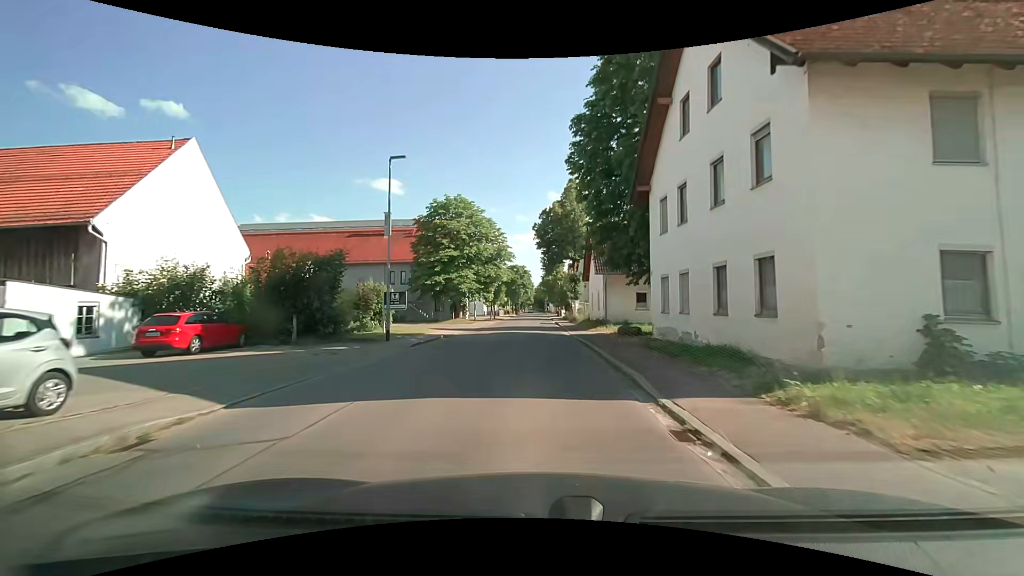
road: tertiary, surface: asphalt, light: Day
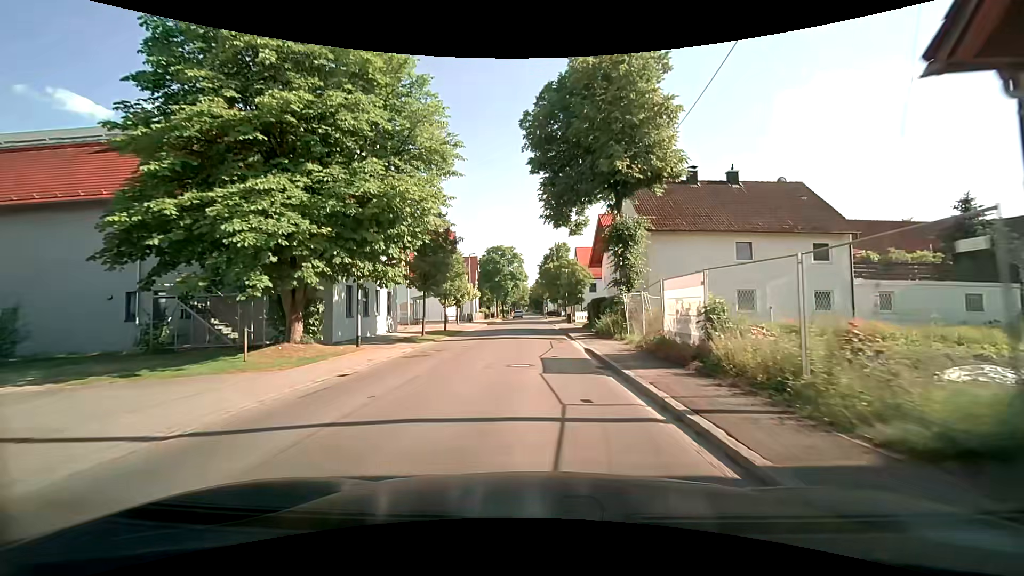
(0.0, +34.9) m; 0°
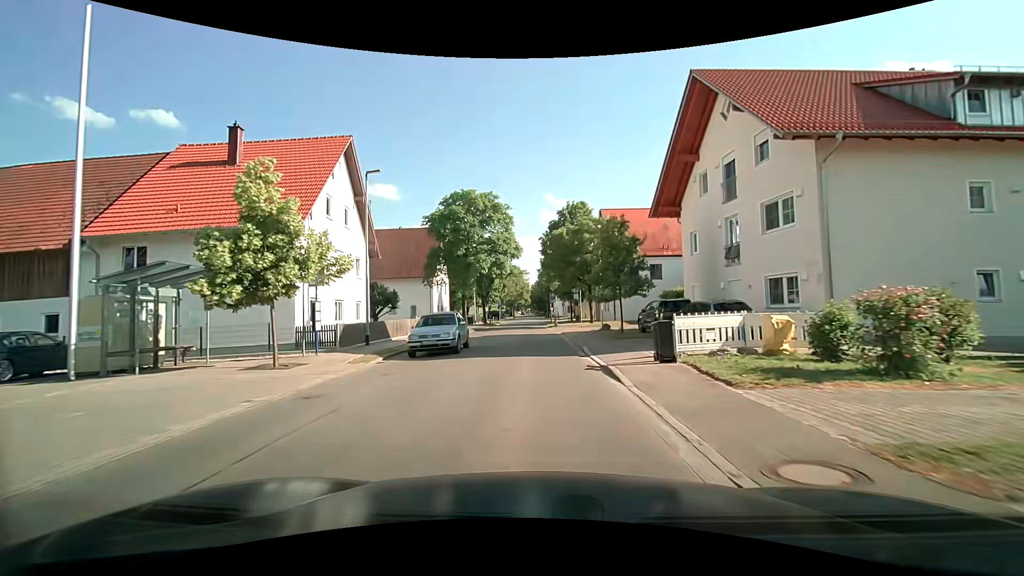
(+0.5, +34.2) m; 0°
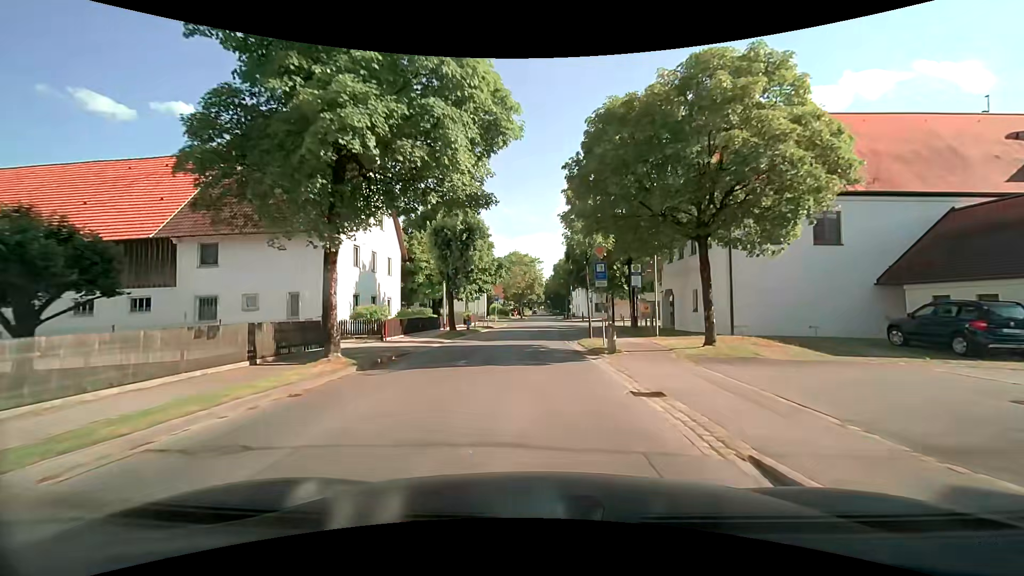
(-0.3, +27.4) m; -1°
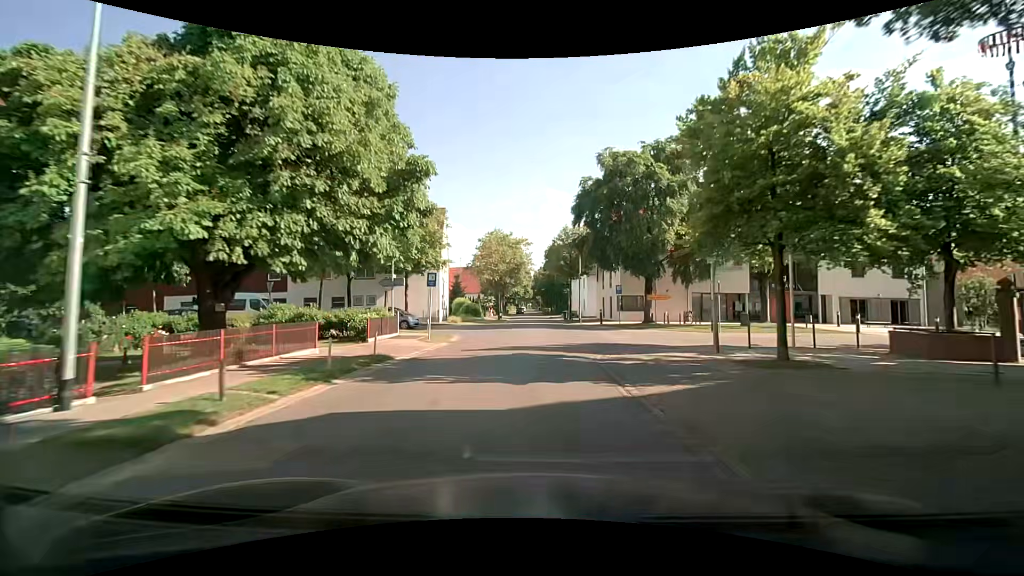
(-0.1, +27.8) m; +1°
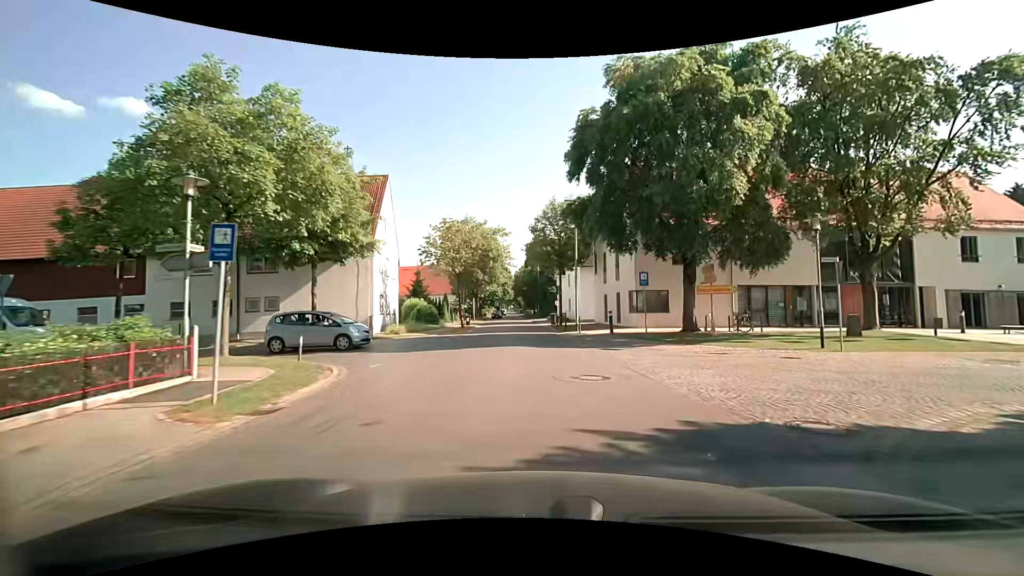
(+0.3, +13.7) m; +2°
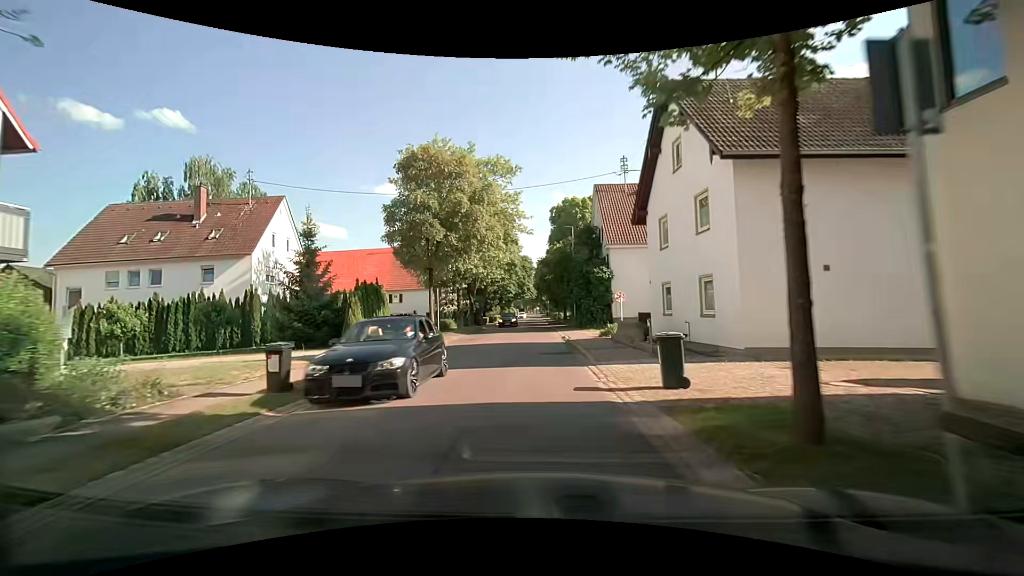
(-0.3, +33.6) m; -3°
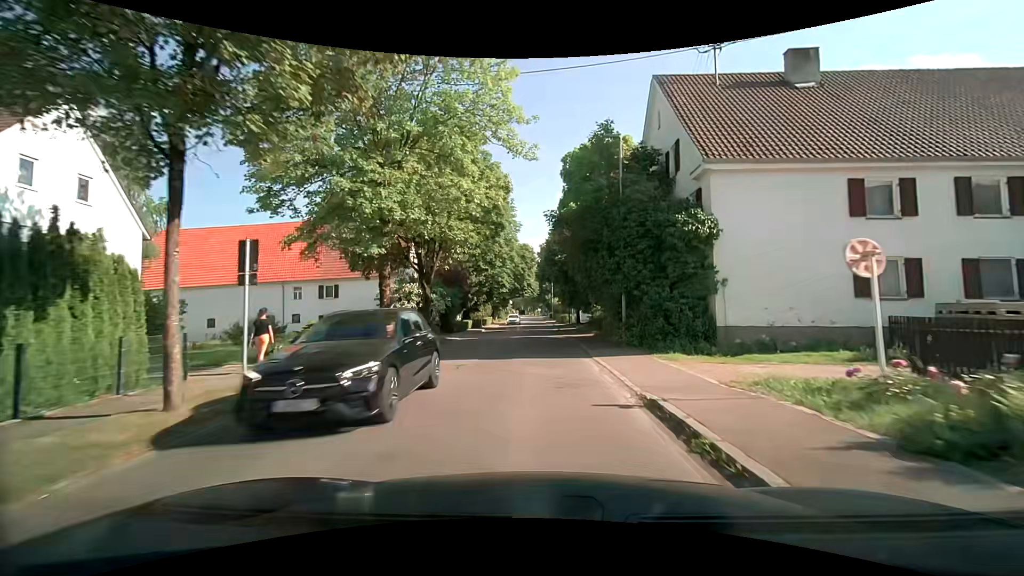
(-0.3, +19.9) m; -1°
(0, +10) (0, +20) (0, +30) (0, +40) (+1, +50) (+1, +60) (+1, +70) (+1, +80) (+1, +90) (+1, +100) m
